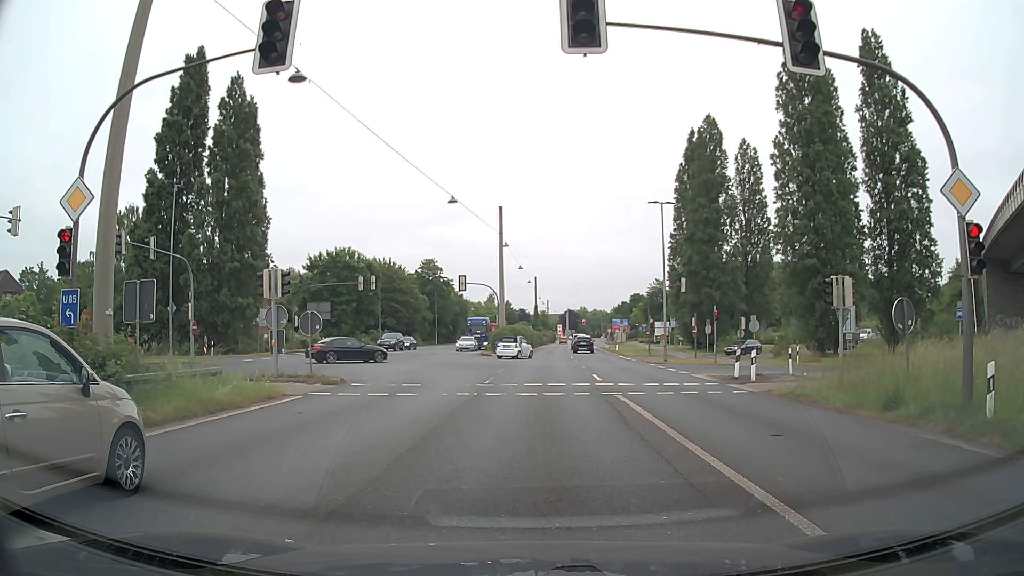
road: trunk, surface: asphalt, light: Day
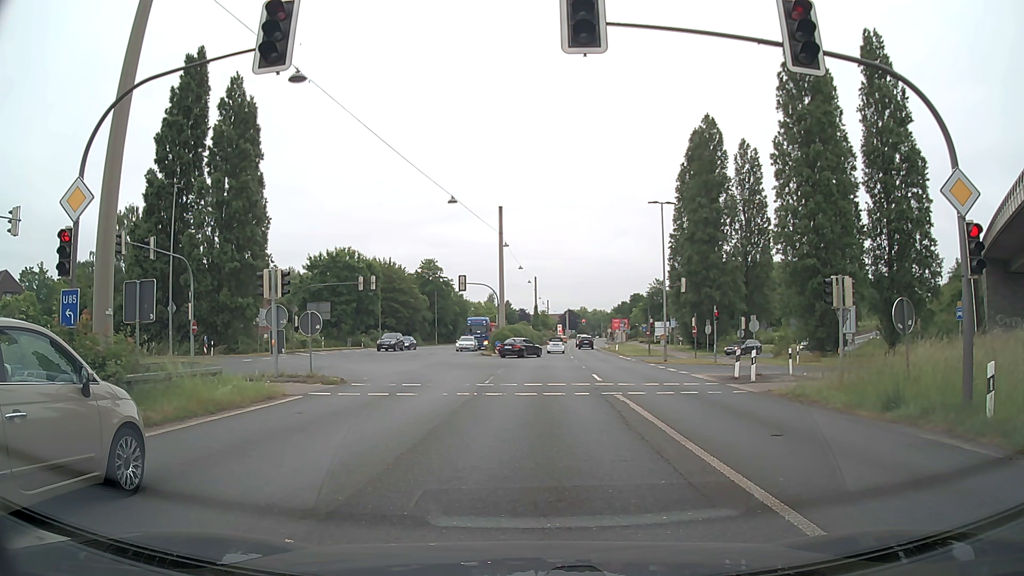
(0.0, 0.0) m; 0°
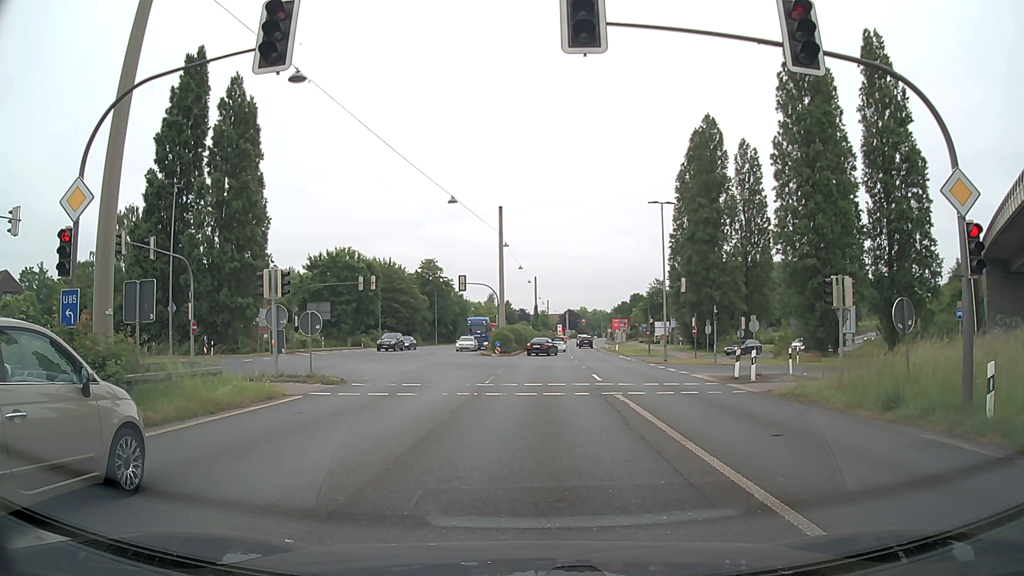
(0.0, 0.0) m; 0°
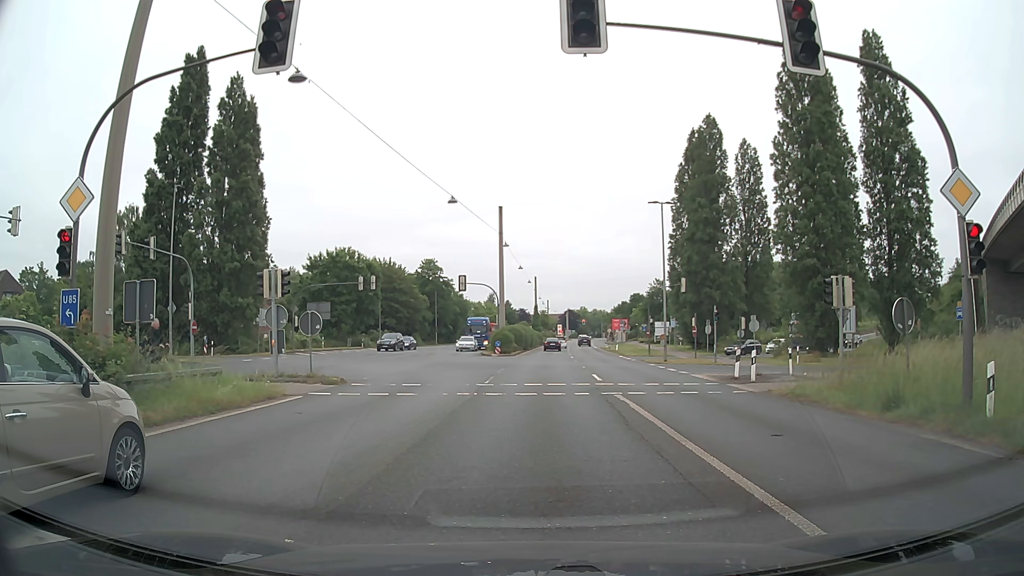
(0.0, 0.0) m; 0°
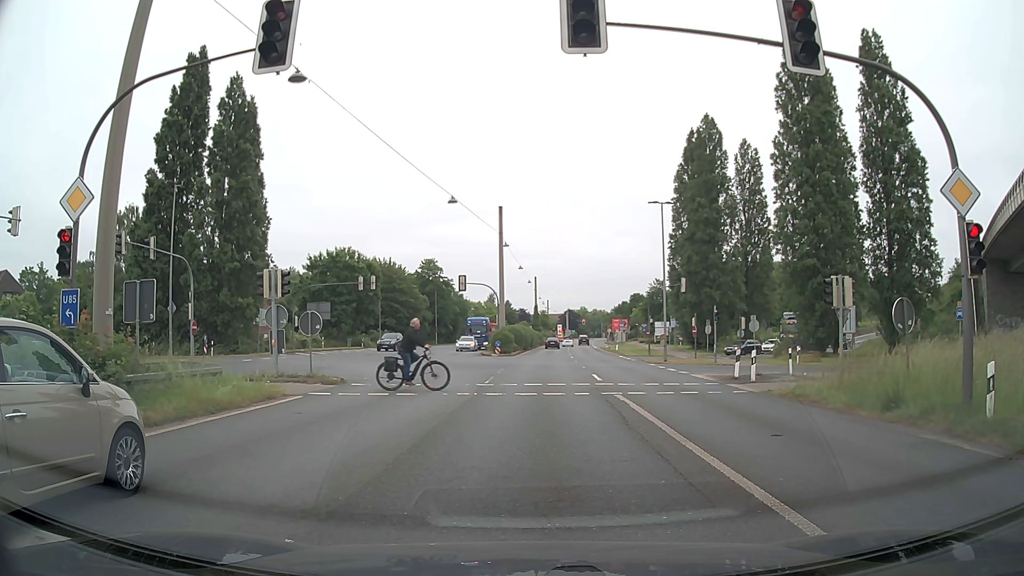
(0.0, 0.0) m; 0°
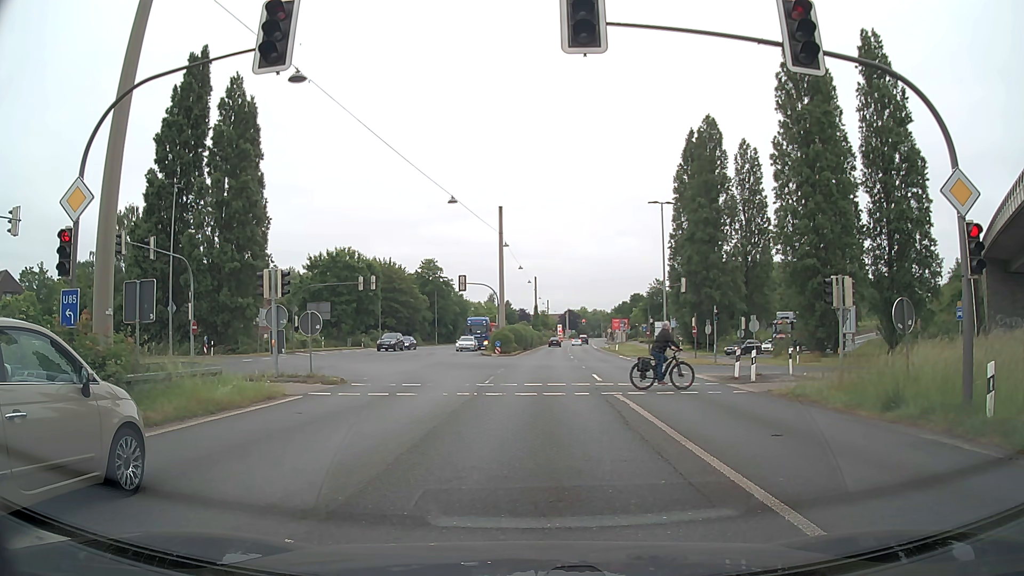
(0.0, 0.0) m; 0°
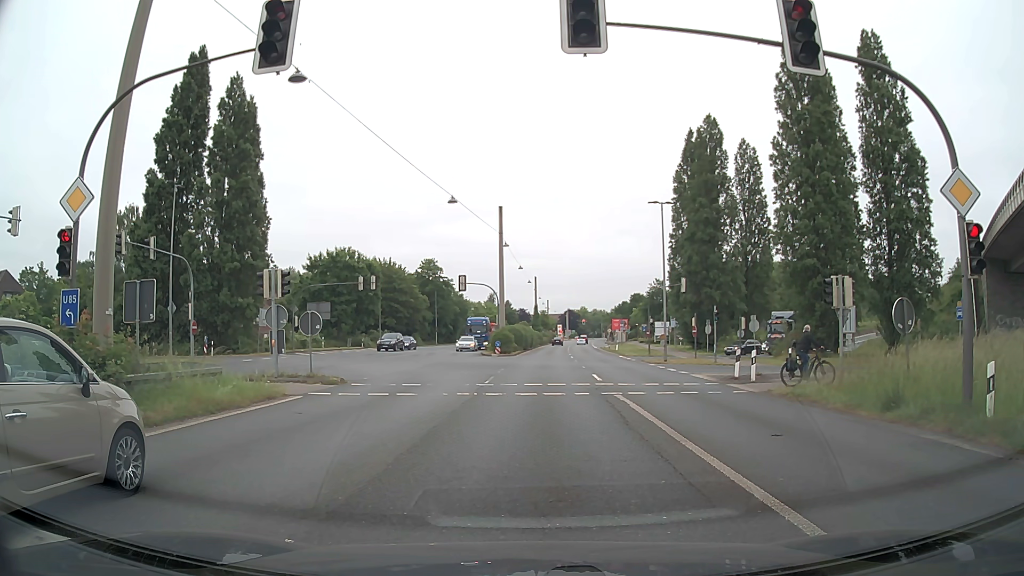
(0.0, 0.0) m; 0°
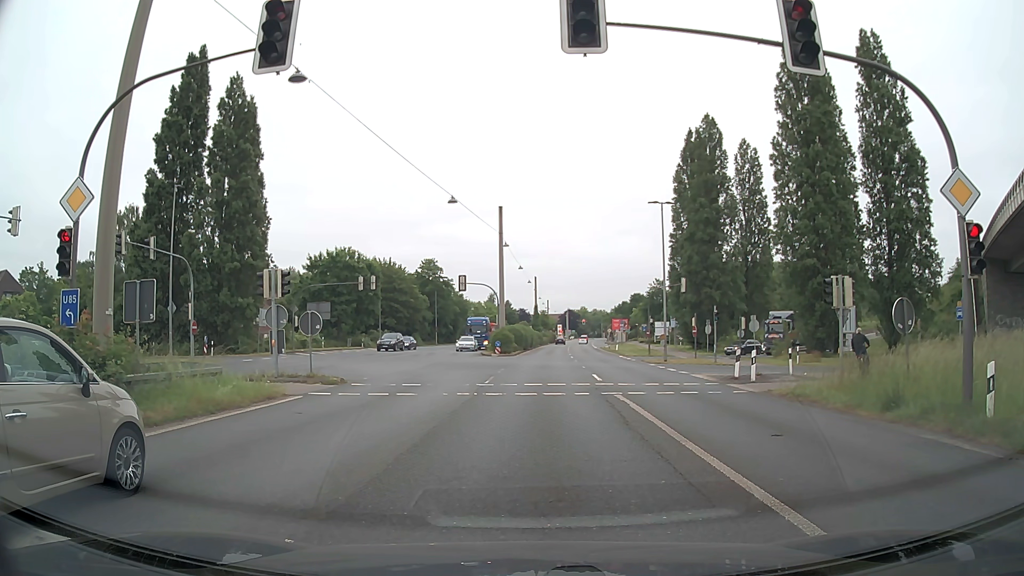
(0.0, 0.0) m; 0°
